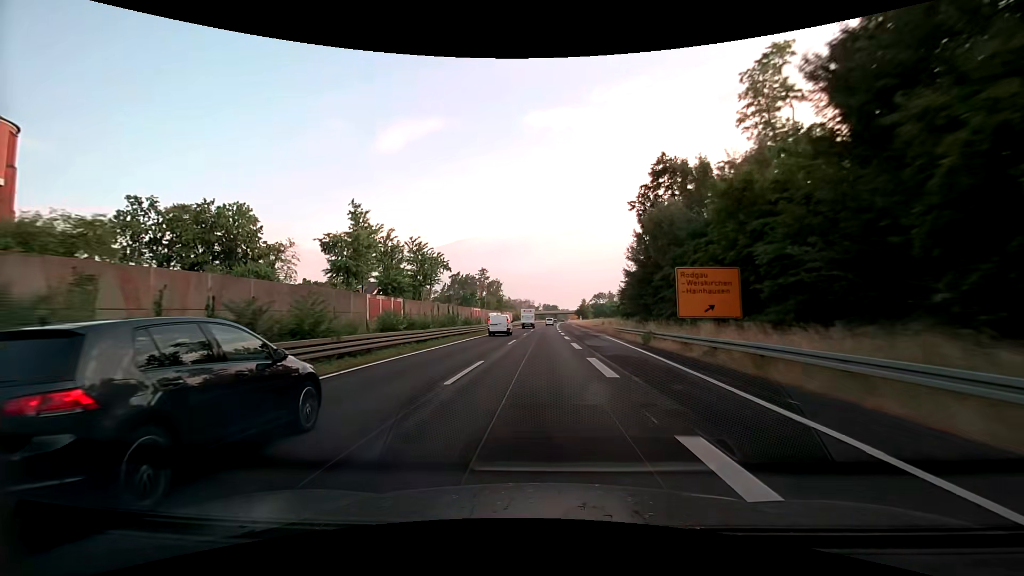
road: trunk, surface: asphalt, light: Day
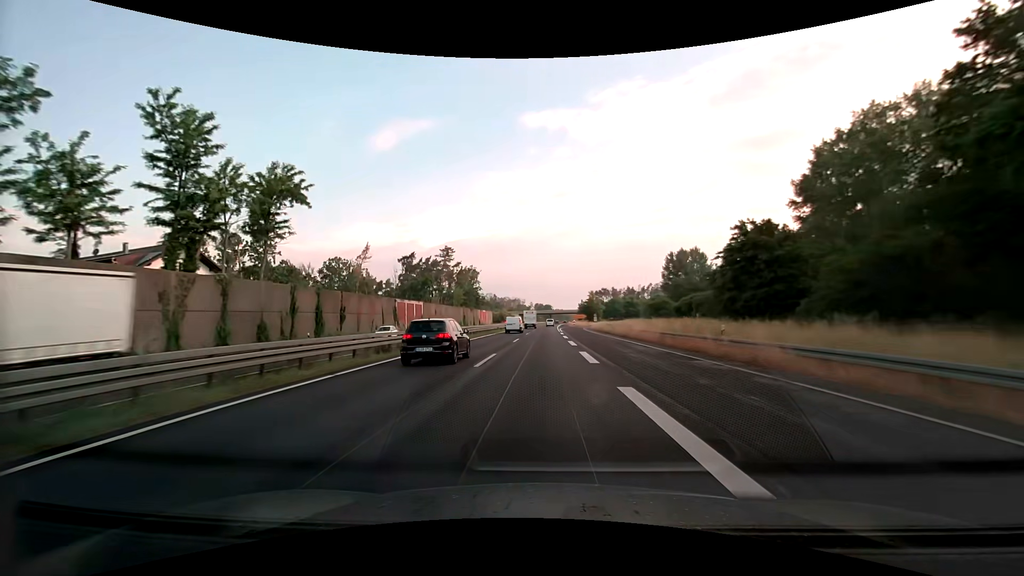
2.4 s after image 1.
(+0.7, +67.8) m; +1°
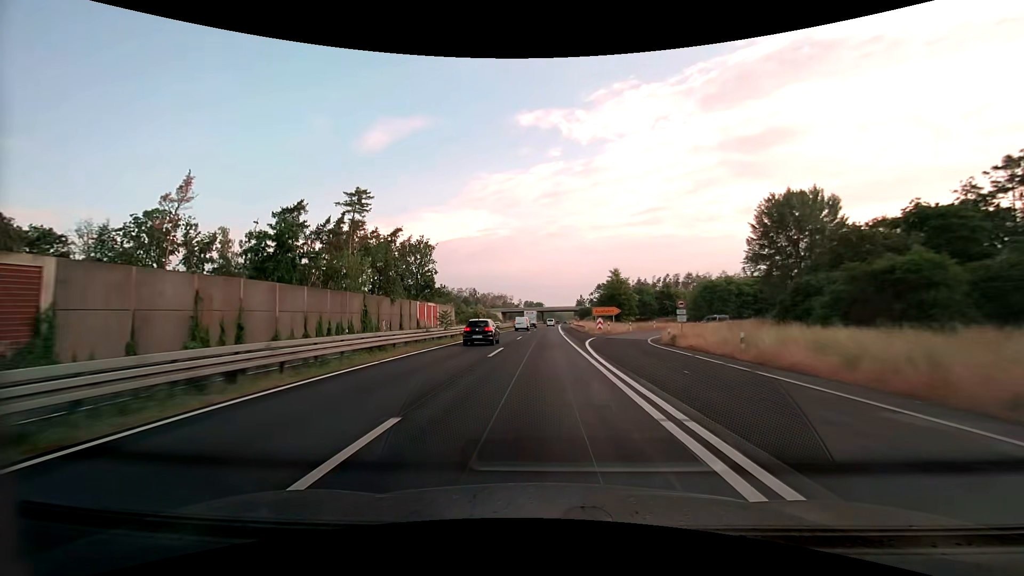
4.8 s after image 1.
(+0.3, +67.8) m; +1°
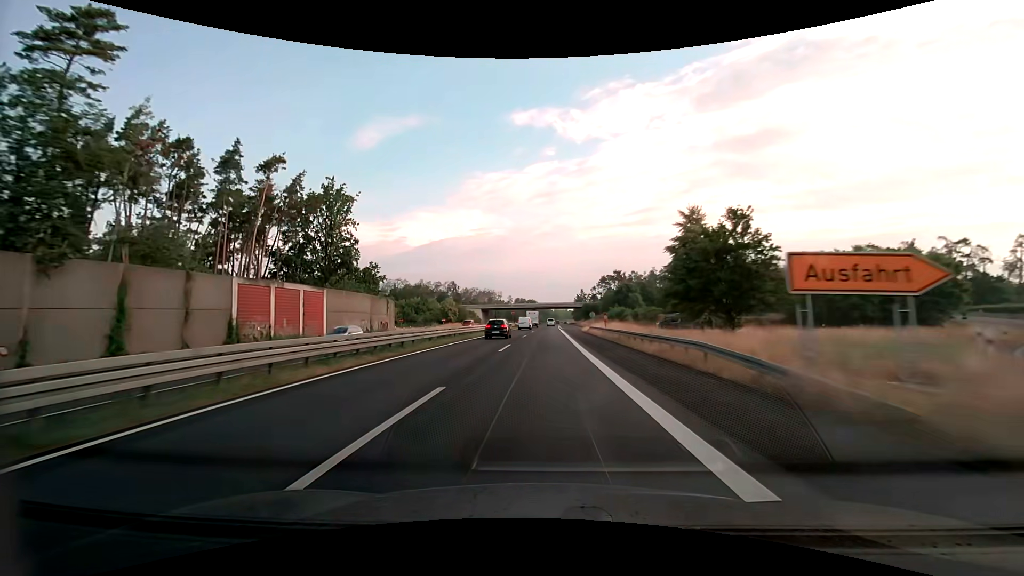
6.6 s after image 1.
(+0.3, +50.7) m; +1°
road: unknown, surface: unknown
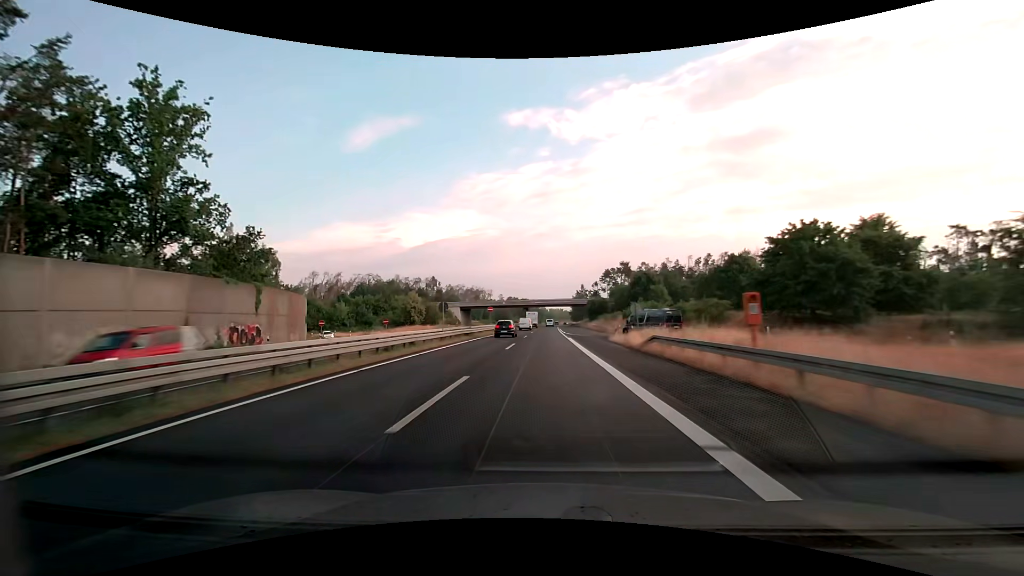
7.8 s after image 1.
(+0.2, +33.8) m; +1°
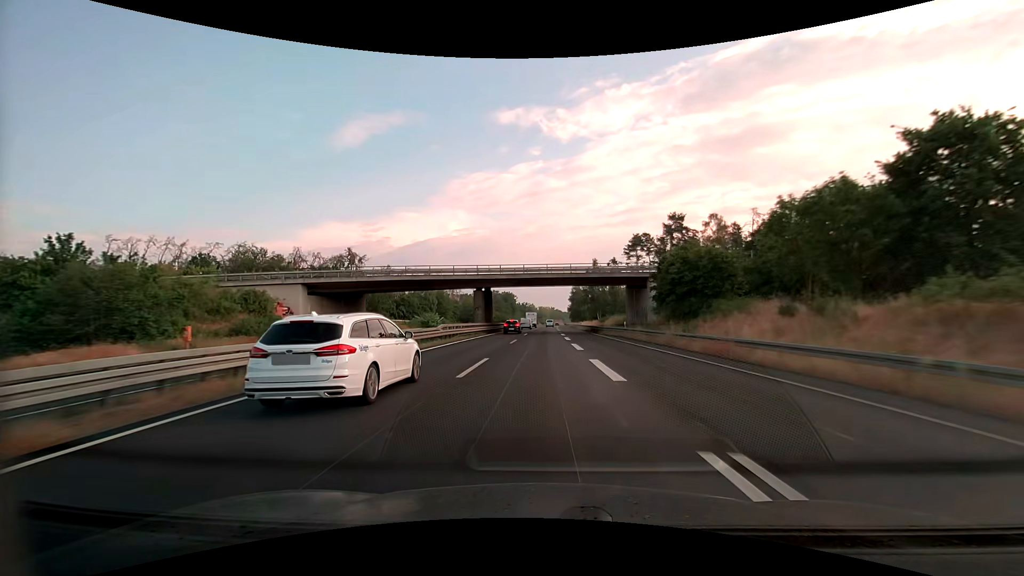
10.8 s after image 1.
(+0.9, +84.4) m; +1°
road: trunk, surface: asphalt
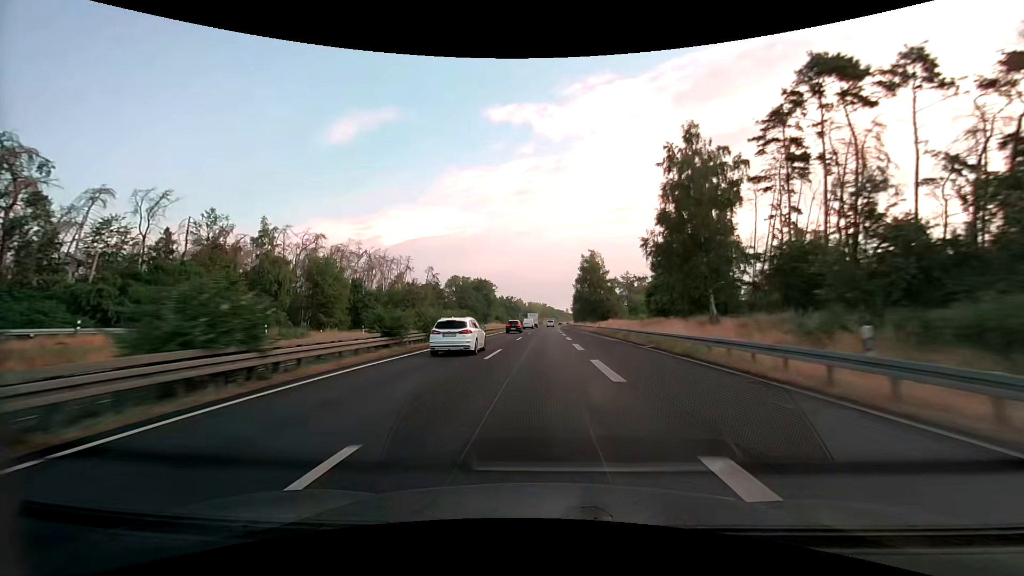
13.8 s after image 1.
(+0.7, +84.2) m; +1°
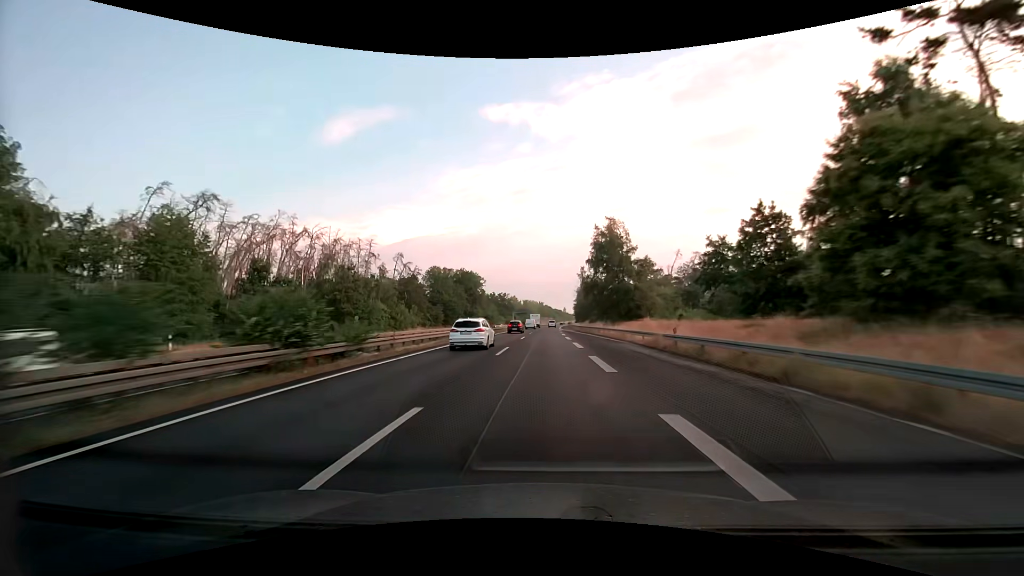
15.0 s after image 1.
(+0.1, +33.7) m; 0°
(0, +10) (0, +20) (0, +30) (0, +40) (0, +50) (0, +60) (0, +70) (+1, +80) (+1, +90) (+1, +100) m
